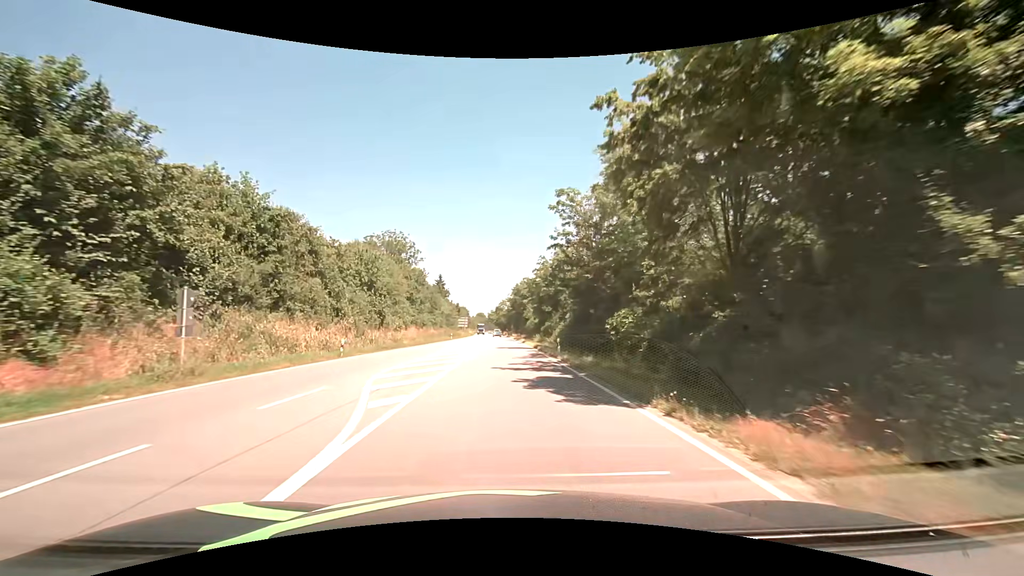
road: primary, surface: asphalt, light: Day
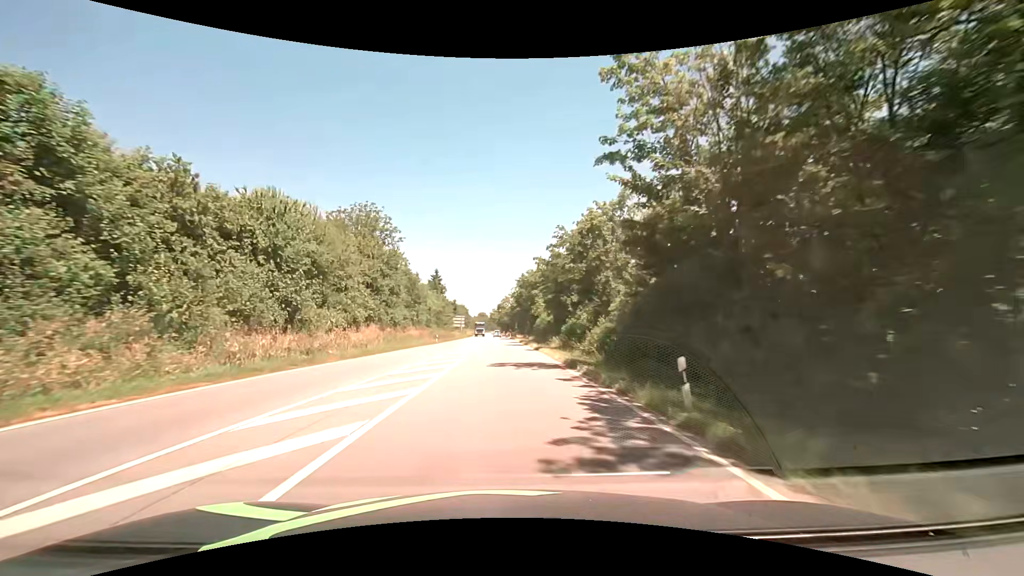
(-0.1, +19.5) m; 0°
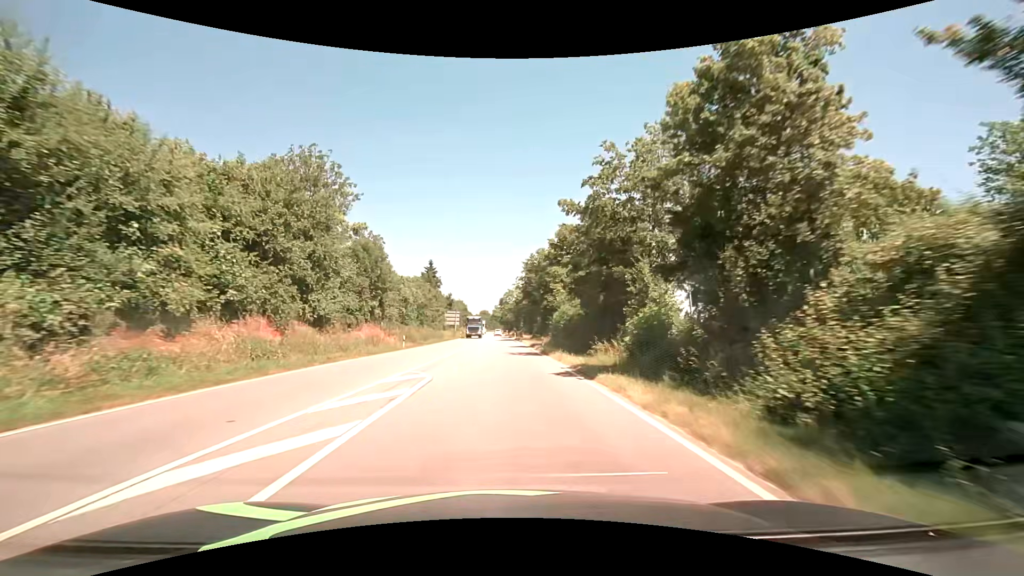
(-0.1, +20.8) m; -1°
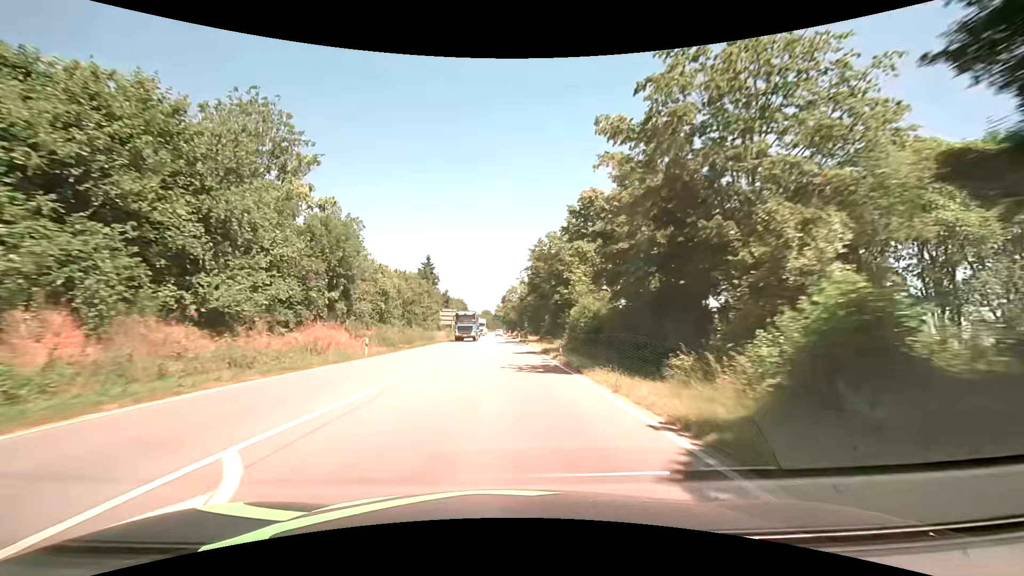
(0.0, +10.9) m; 0°
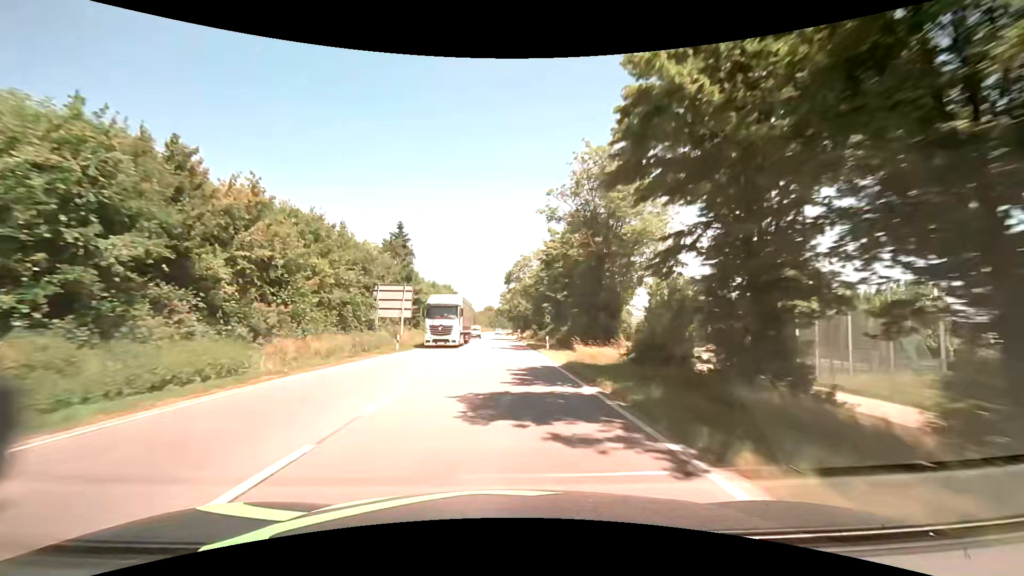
(-0.3, +45.7) m; -1°
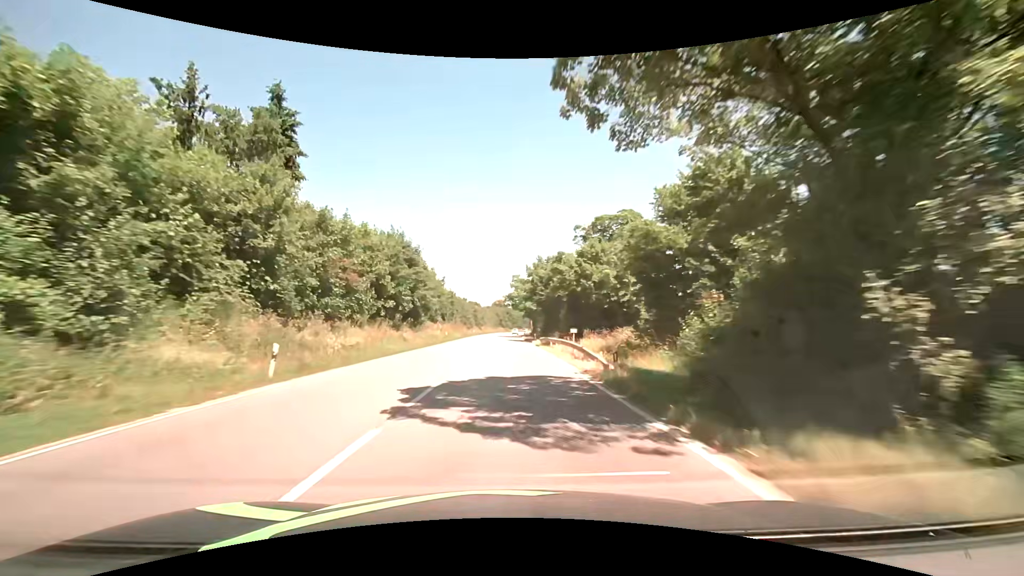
(-0.2, +59.9) m; -1°
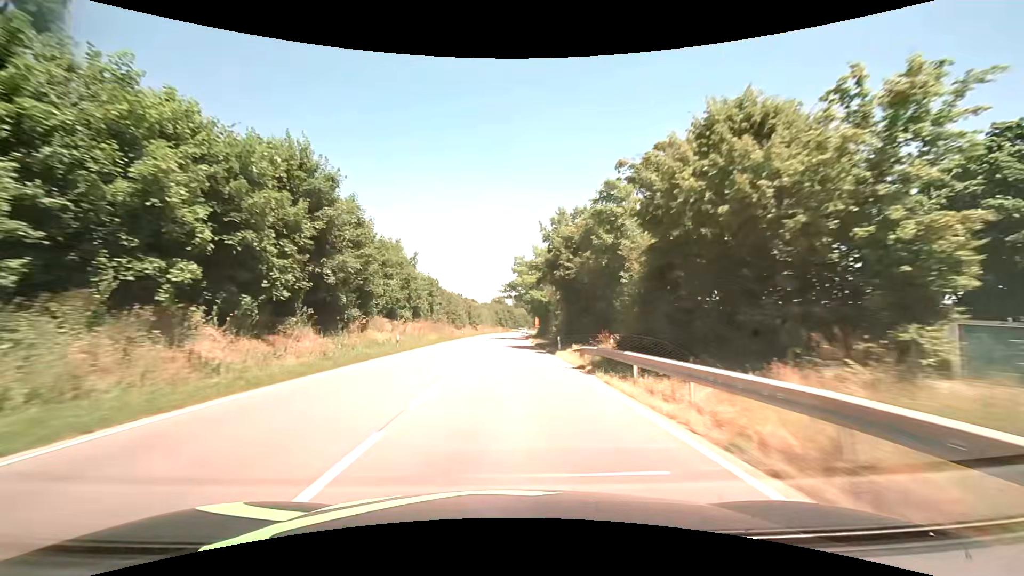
(-0.1, +24.4) m; 0°
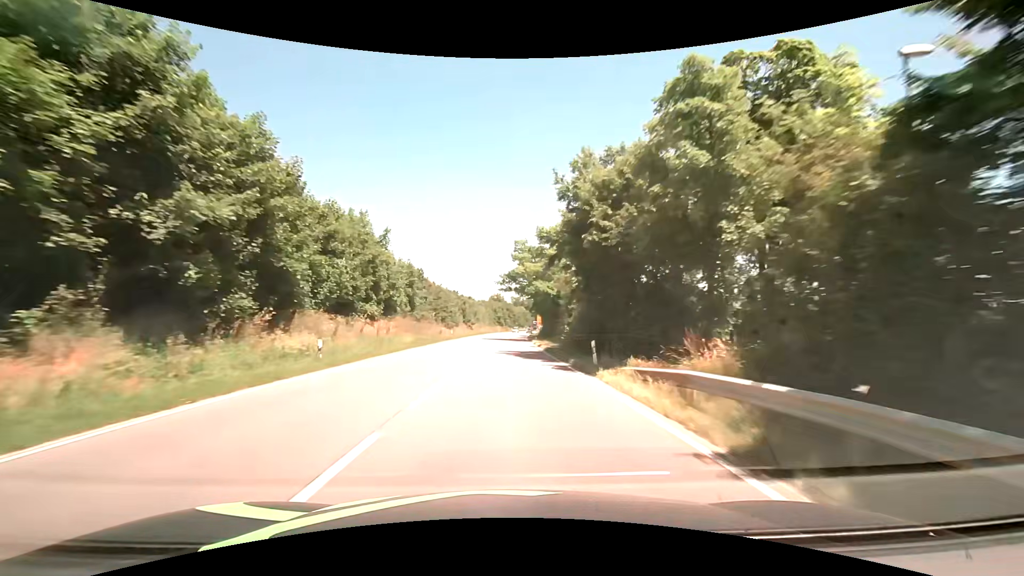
(0.0, +12.3) m; 0°
(0, +10) (0, +20) (0, +30) (0, +40) (+1, +50) (+1, +60) (+1, +70) (+1, +80) (+2, +90) (+2, +100) m
